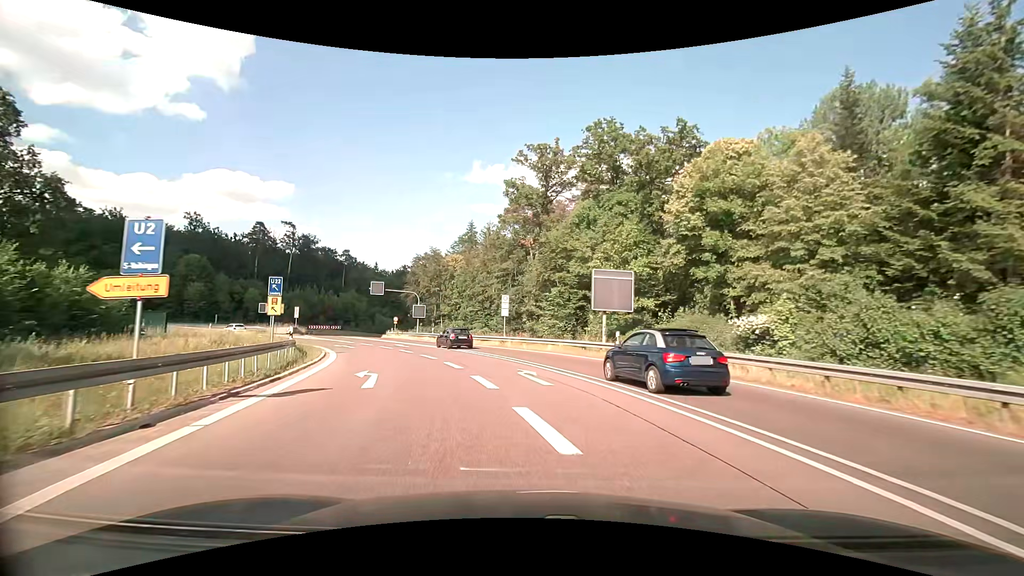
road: secondary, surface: asphalt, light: Day
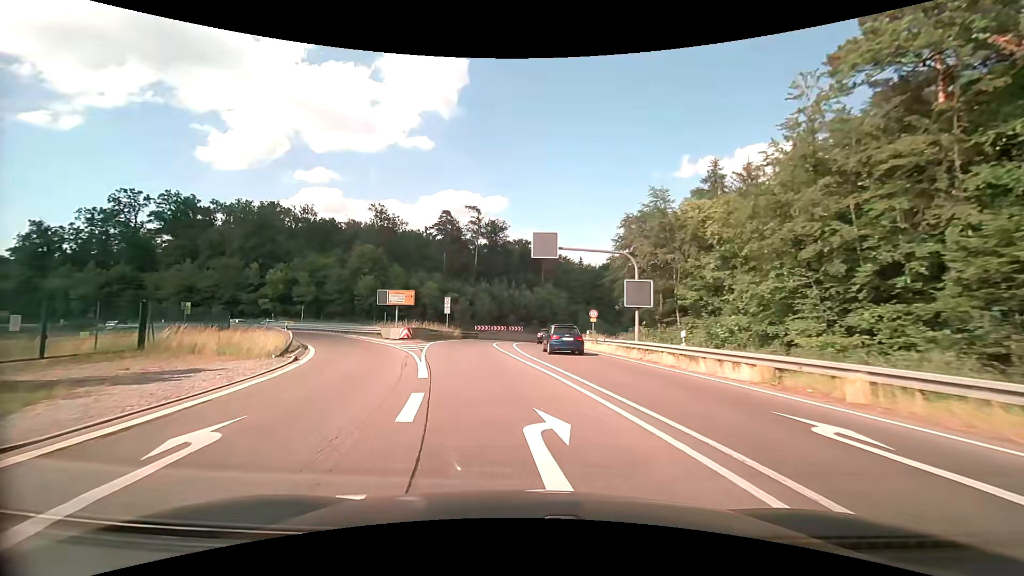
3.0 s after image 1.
(-6.7, +33.4) m; -23°
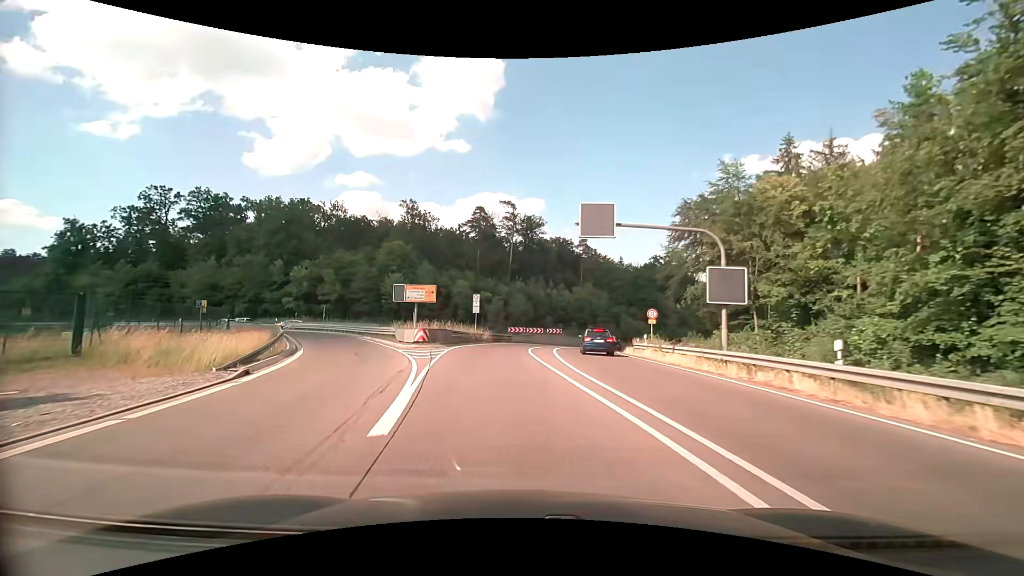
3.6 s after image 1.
(-0.3, +6.9) m; -4°
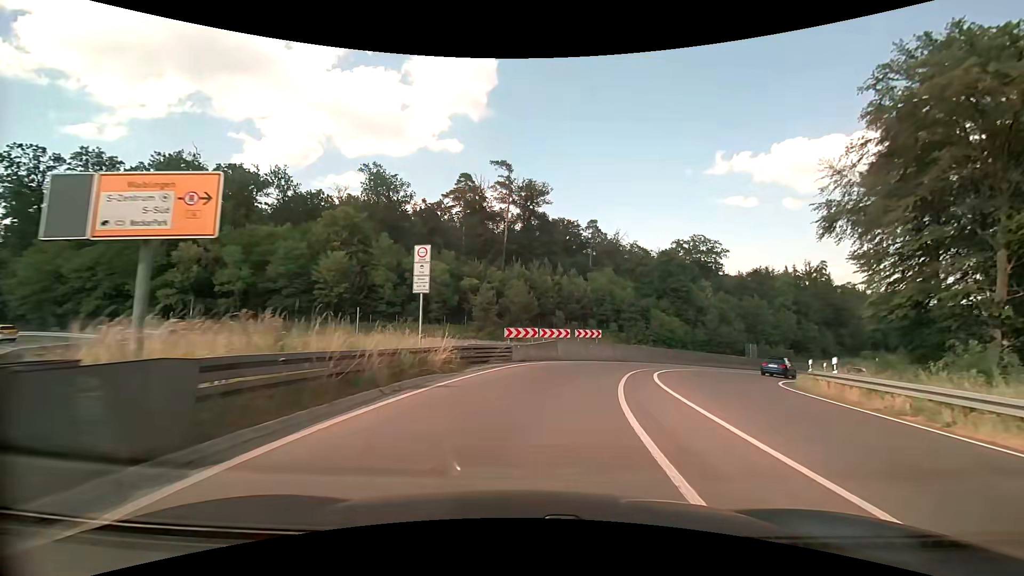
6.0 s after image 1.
(-1.4, +27.9) m; 0°
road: trunk
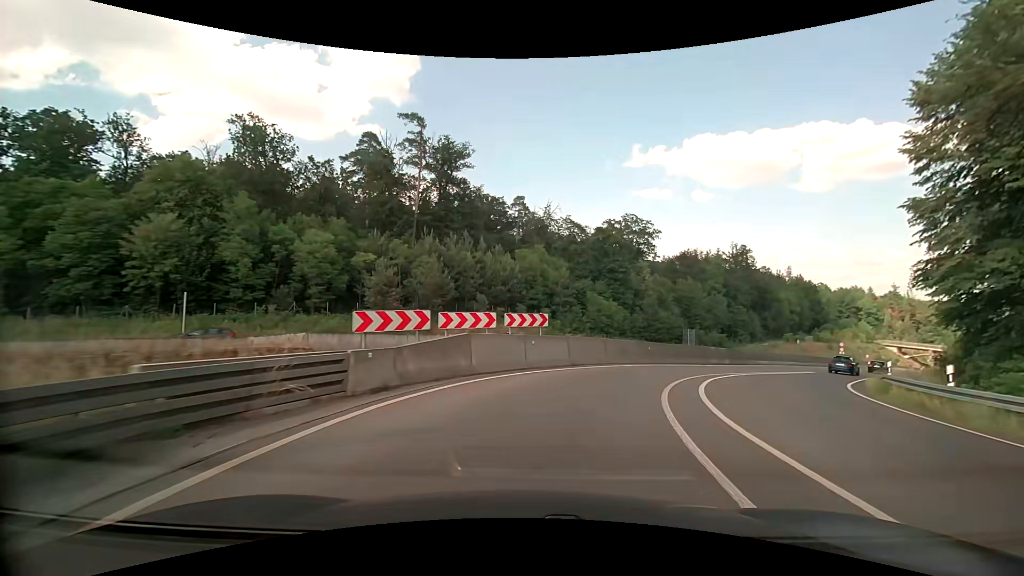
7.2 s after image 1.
(+0.8, +14.3) m; +8°
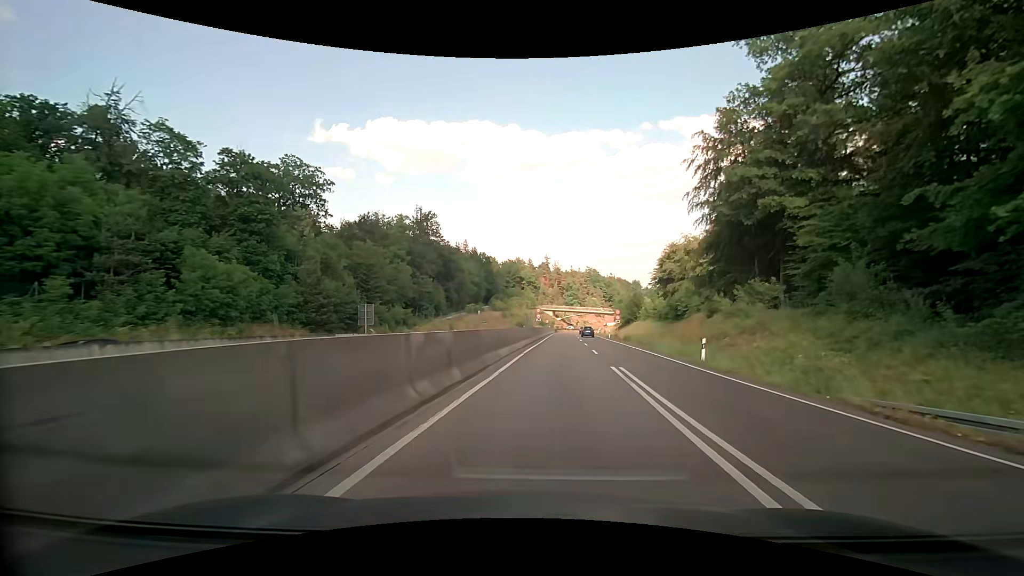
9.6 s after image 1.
(+8.2, +26.7) m; +36°
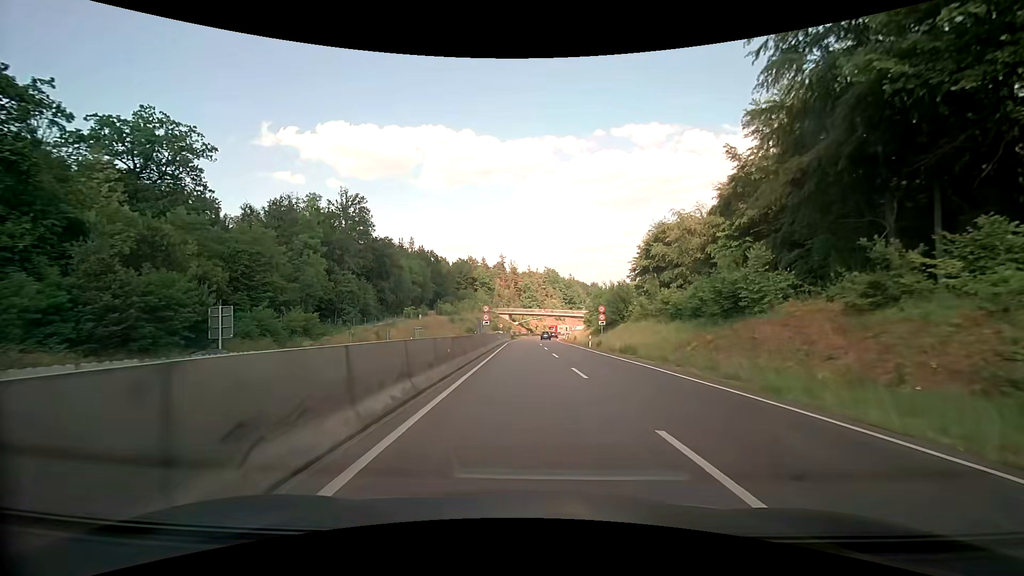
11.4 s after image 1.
(+1.3, +22.5) m; +5°
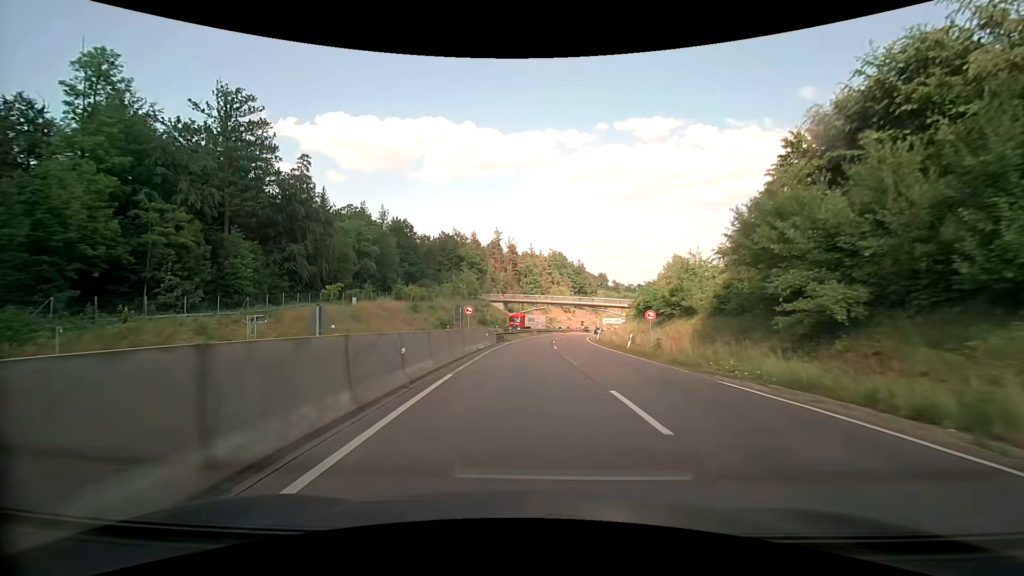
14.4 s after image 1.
(-0.1, +45.2) m; 0°
(0, +10) (0, +20) (0, +30) (+1, +40) (+1, +50) (+2, +60) (+3, +70) (+5, +80) (+7, +89) (+10, +99) m
